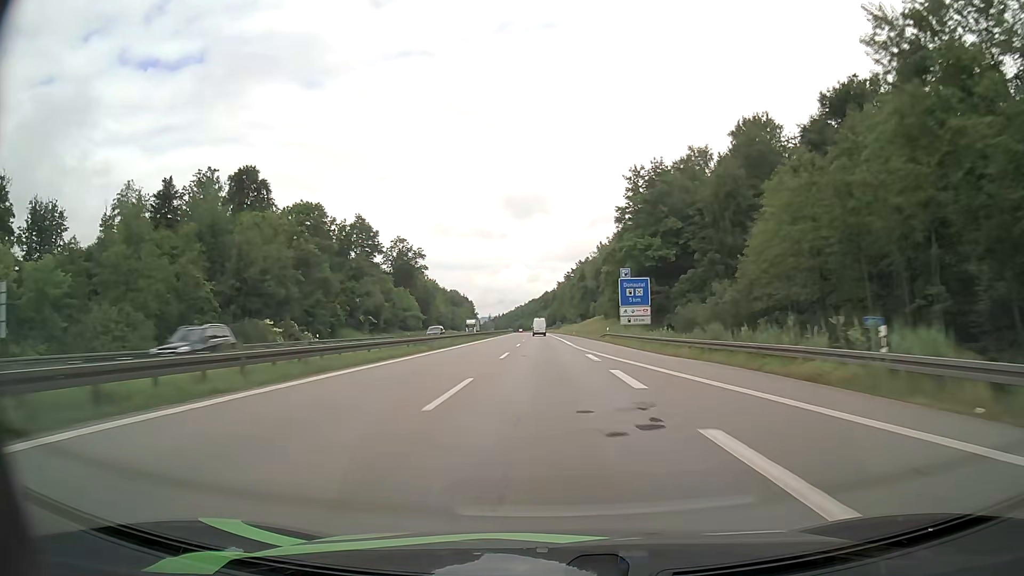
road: motorway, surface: asphalt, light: Day
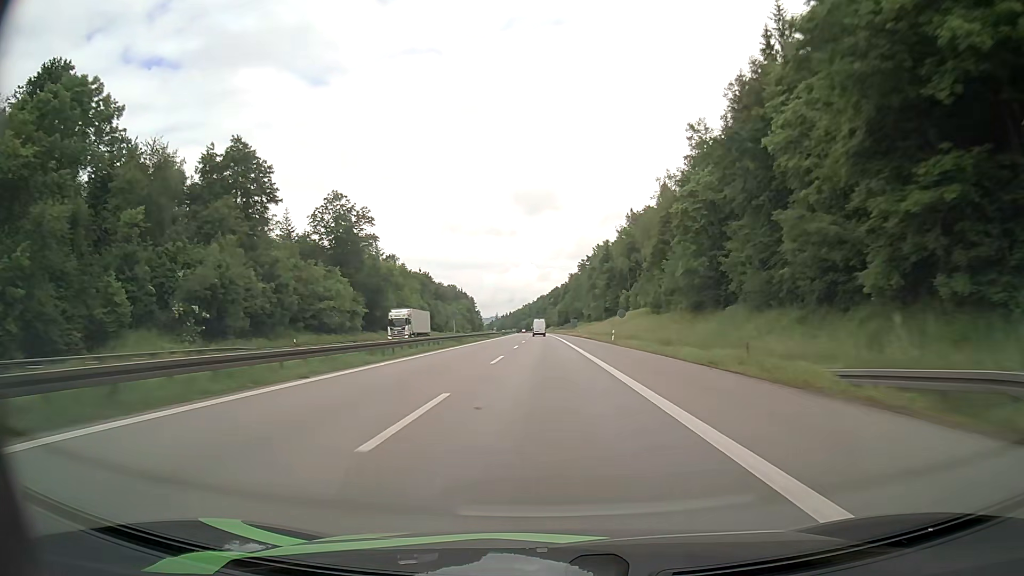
(-0.4, +57.6) m; -1°
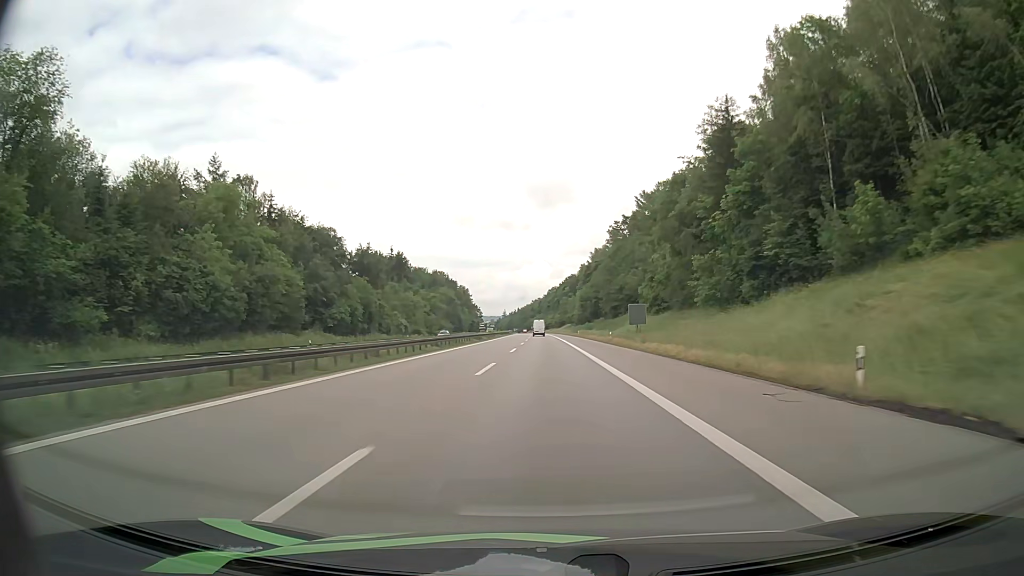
(-0.9, +95.9) m; -1°
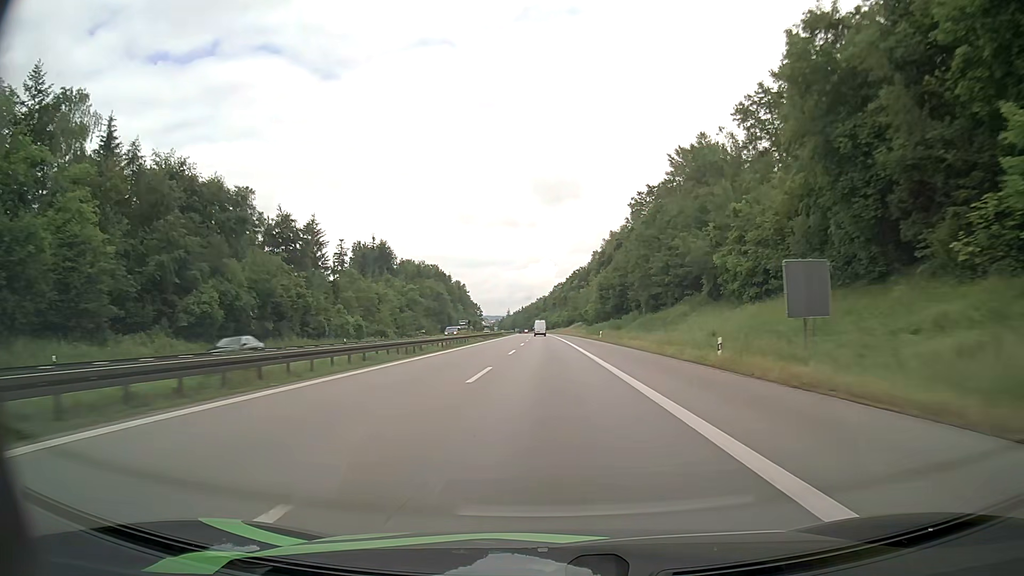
(-0.2, +38.6) m; 0°
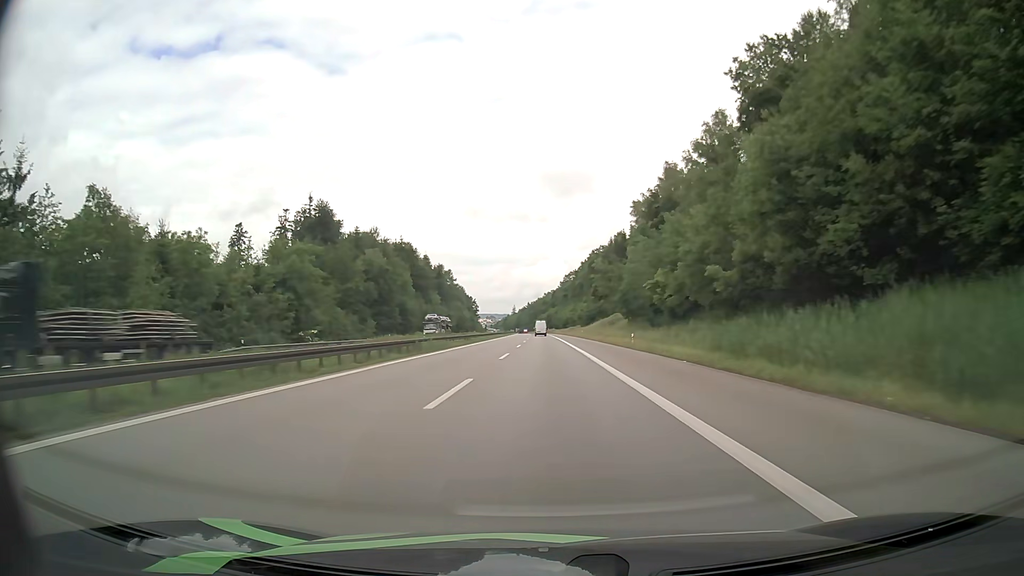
(-0.6, +77.4) m; -1°
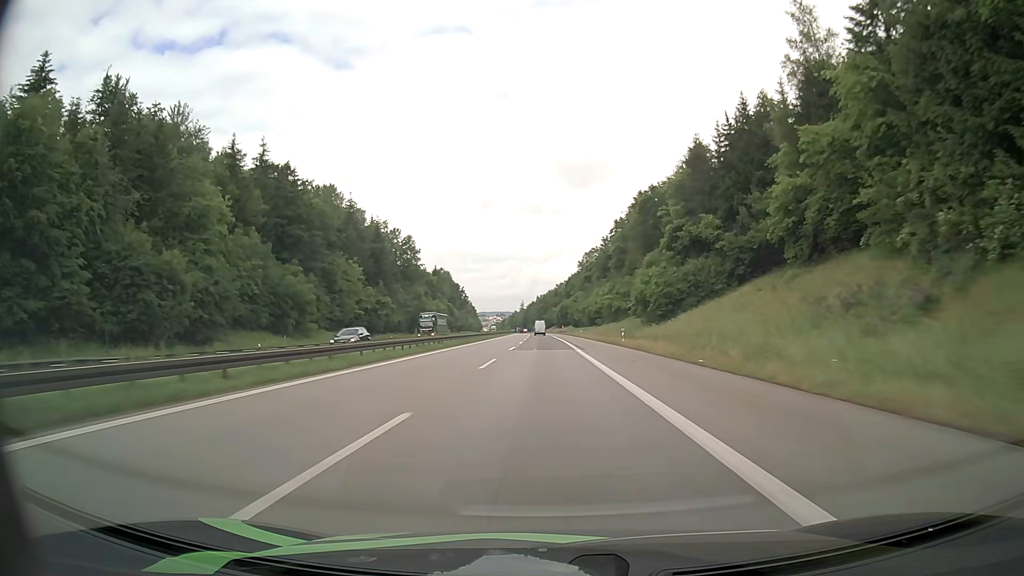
(-0.7, +97.0) m; -1°
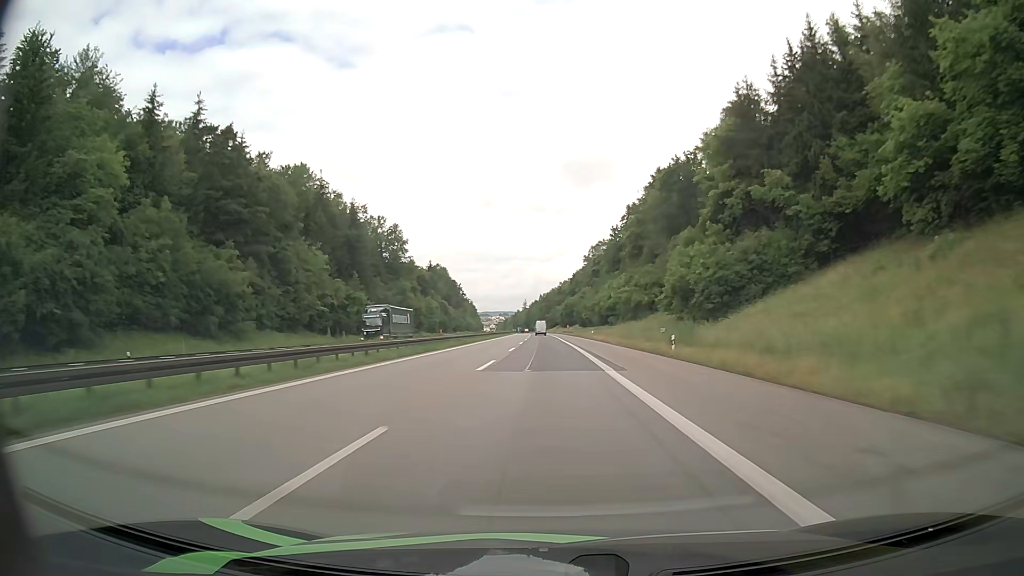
(0.0, +19.5) m; 0°
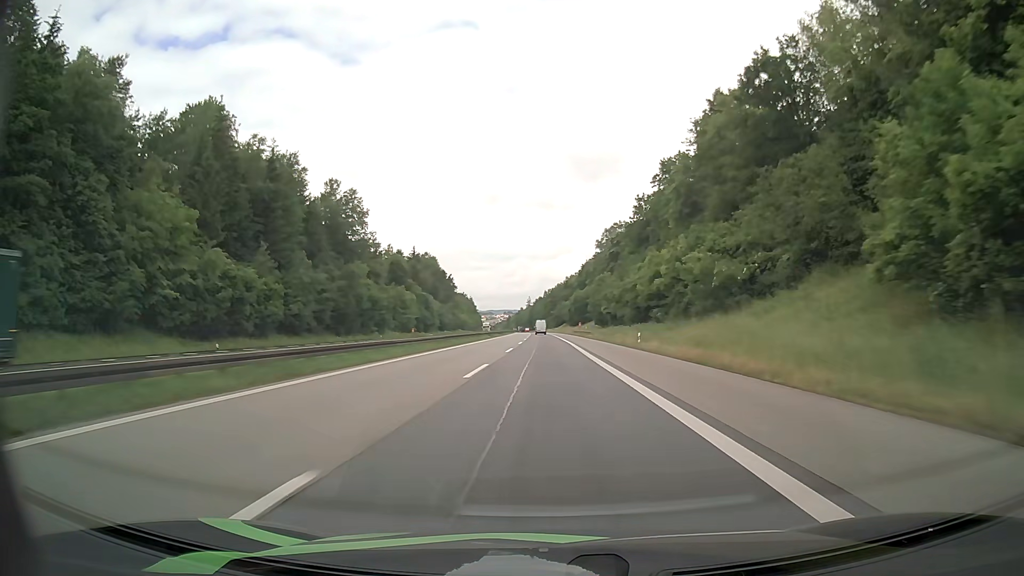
(-0.2, +39.0) m; -1°
(0, +10) (0, +20) (0, +30) (0, +40) (0, +50) (0, +60) (0, +70) (-1, +80) (-1, +90) (-1, +100) m
